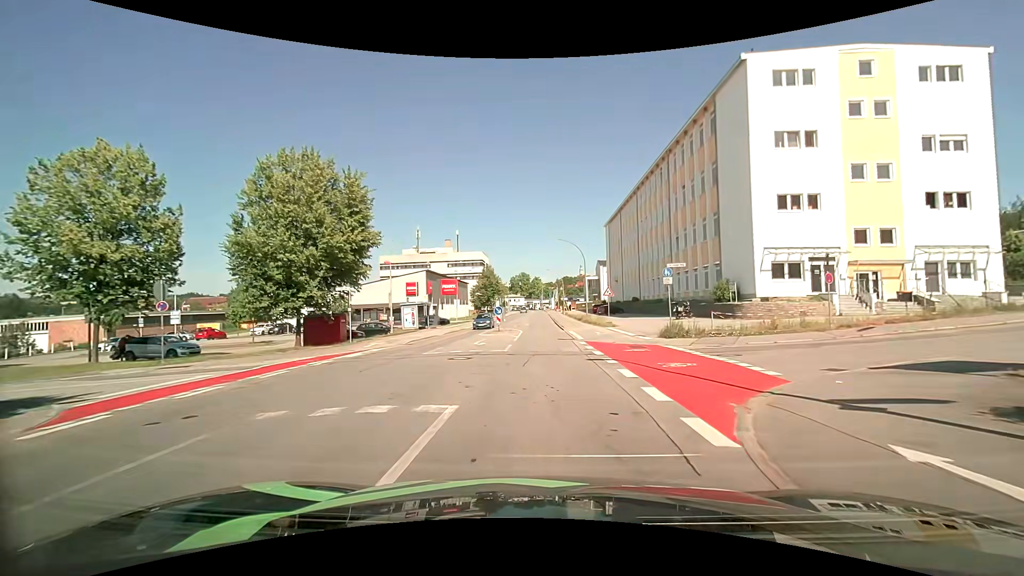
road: tertiary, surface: asphalt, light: Day
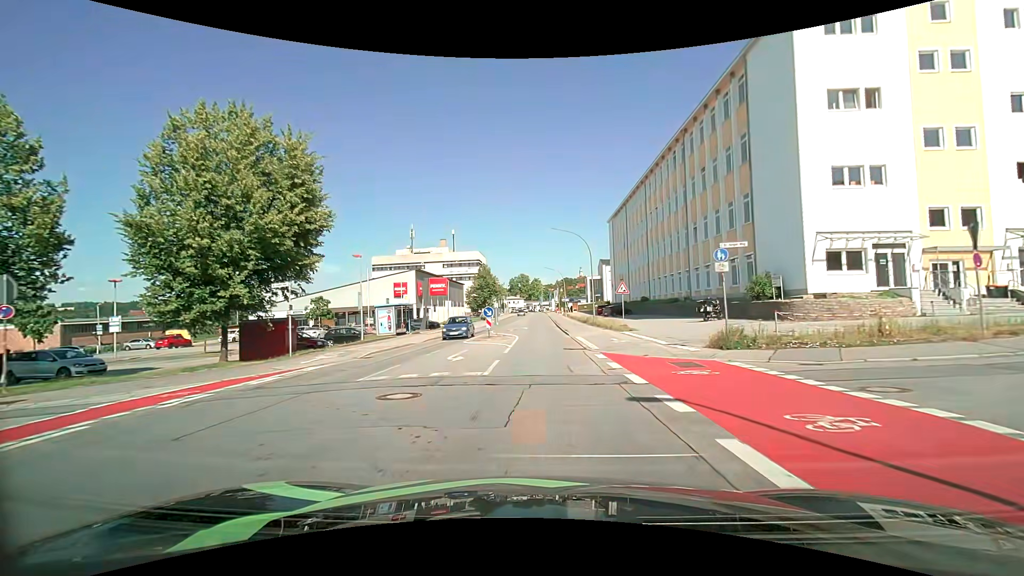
(0.0, +6.6) m; 0°
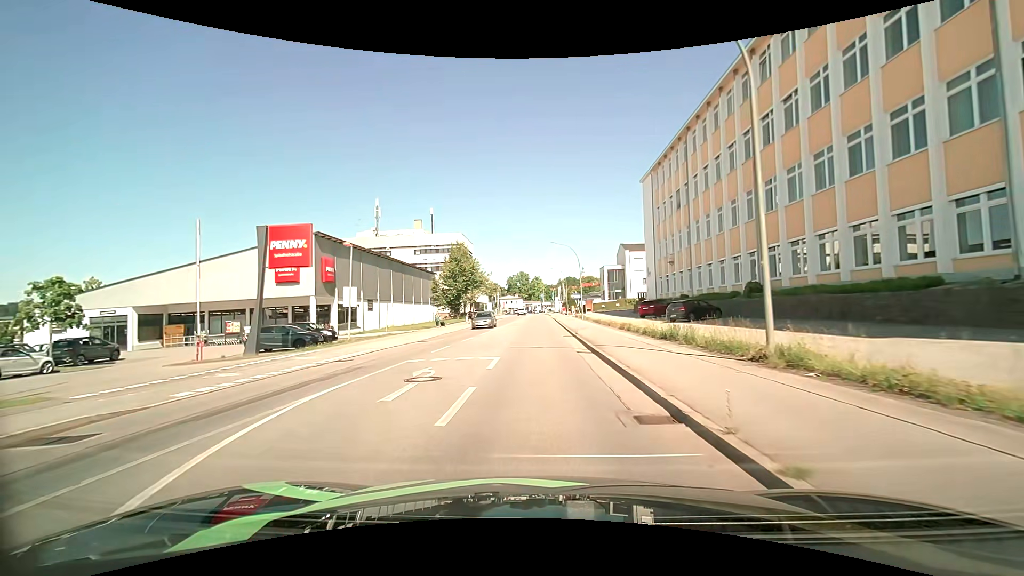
(+0.1, +33.4) m; 0°
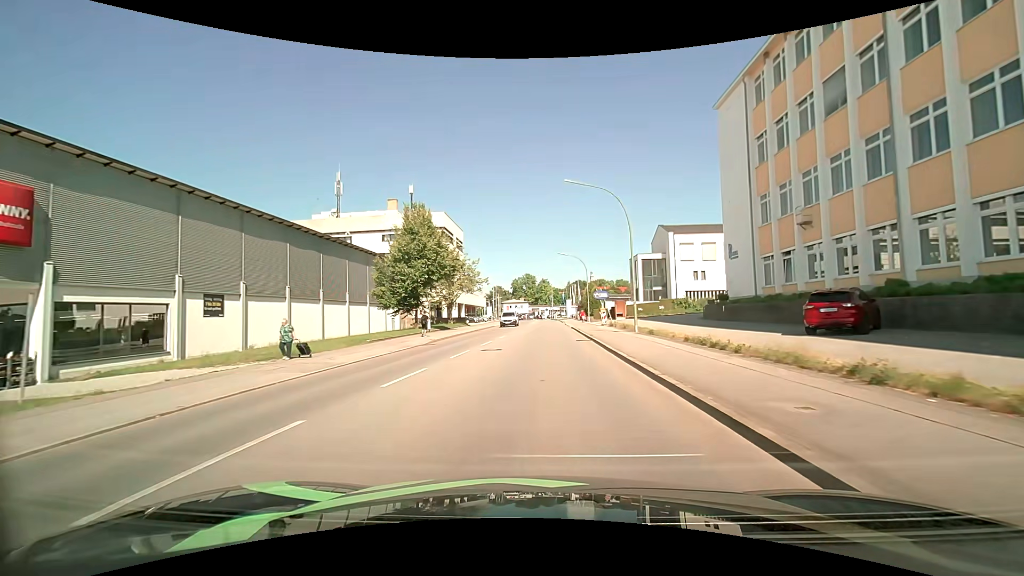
(-0.5, +27.3) m; -1°
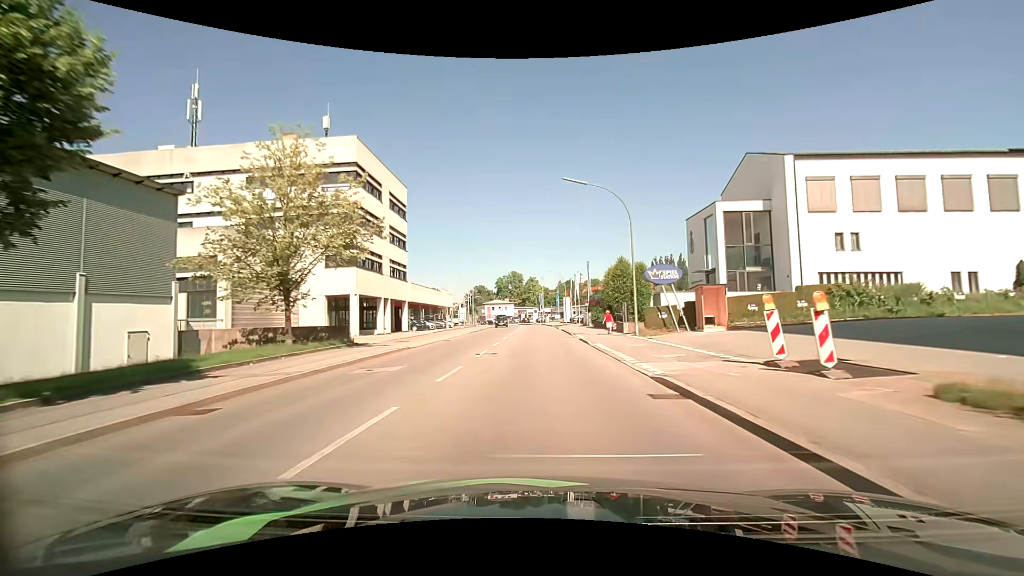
(+0.2, +35.8) m; +1°
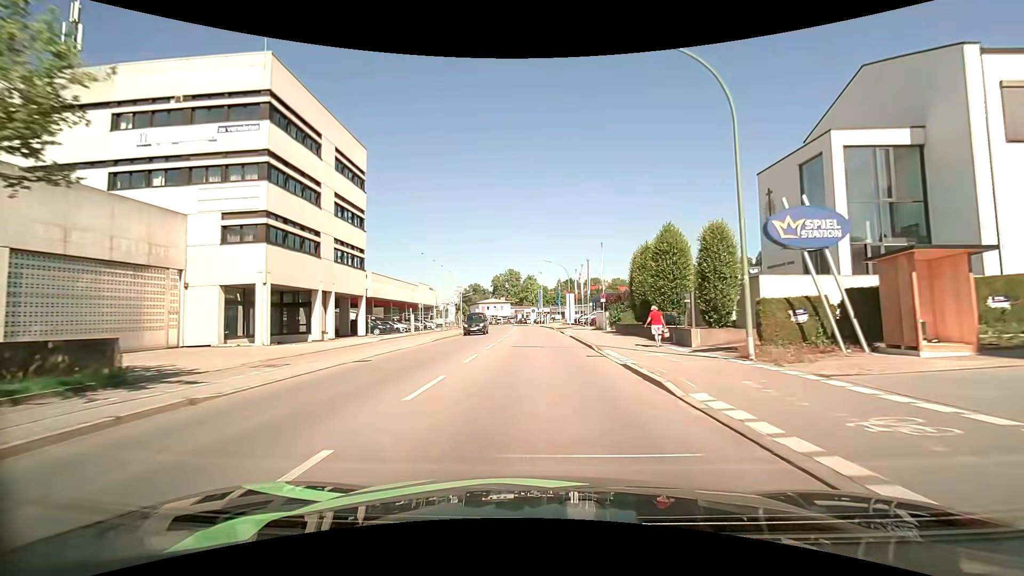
(+0.1, +14.8) m; 0°
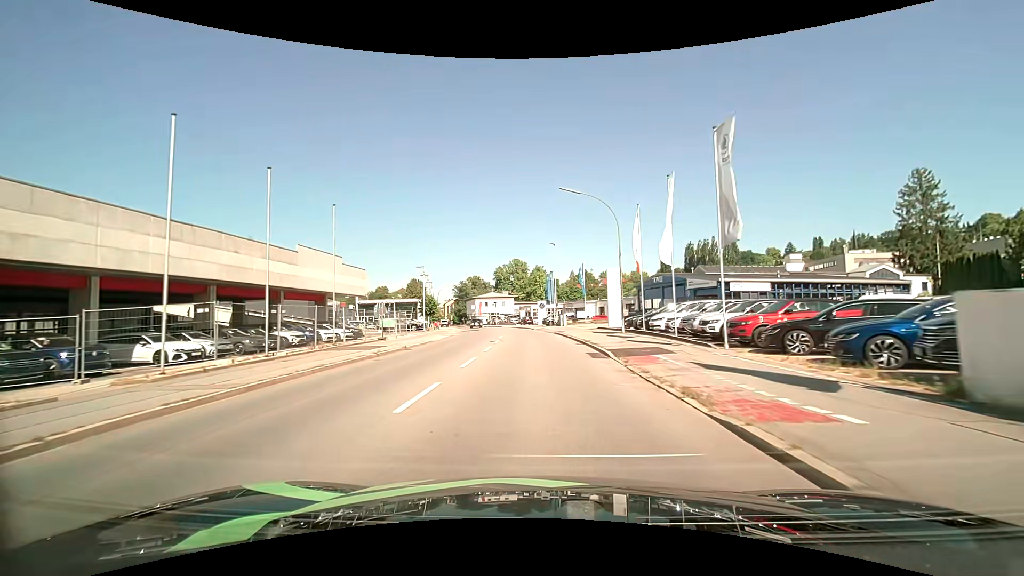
(-0.2, +37.8) m; -1°
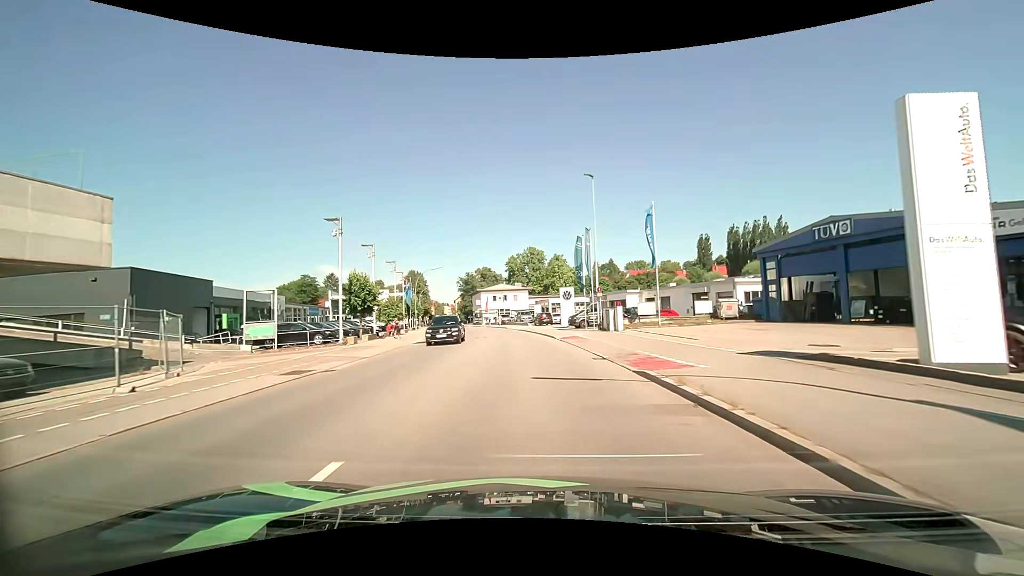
(-0.5, +29.4) m; -2°
(0, +10) (0, +20) (-1, +30) (-2, +40) (-4, +50) (-5, +60) (-7, +69) (-9, +79) (-12, +89) (-14, +99) m
